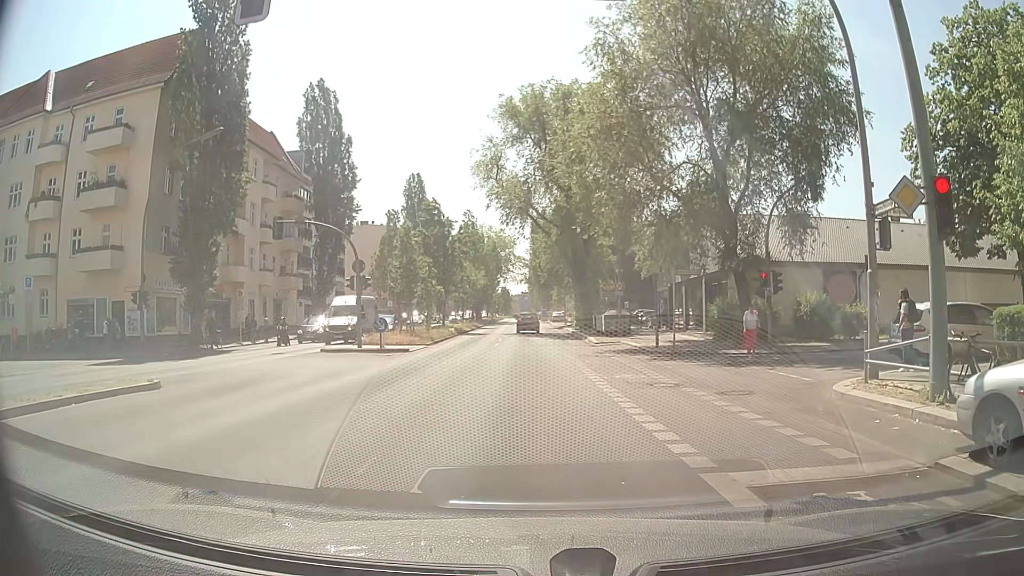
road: secondary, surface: asphalt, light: Day
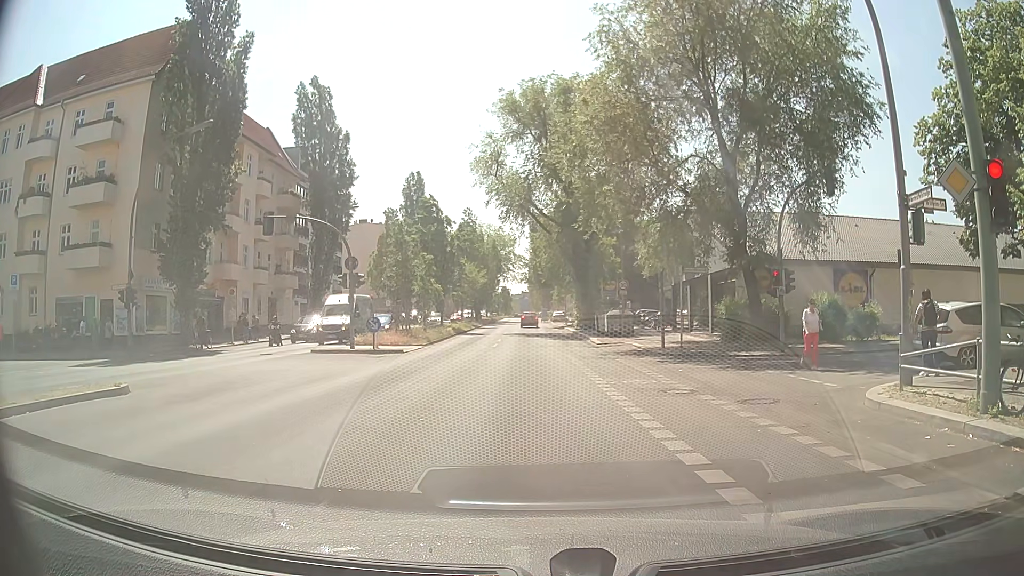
(0.0, +1.2) m; 0°
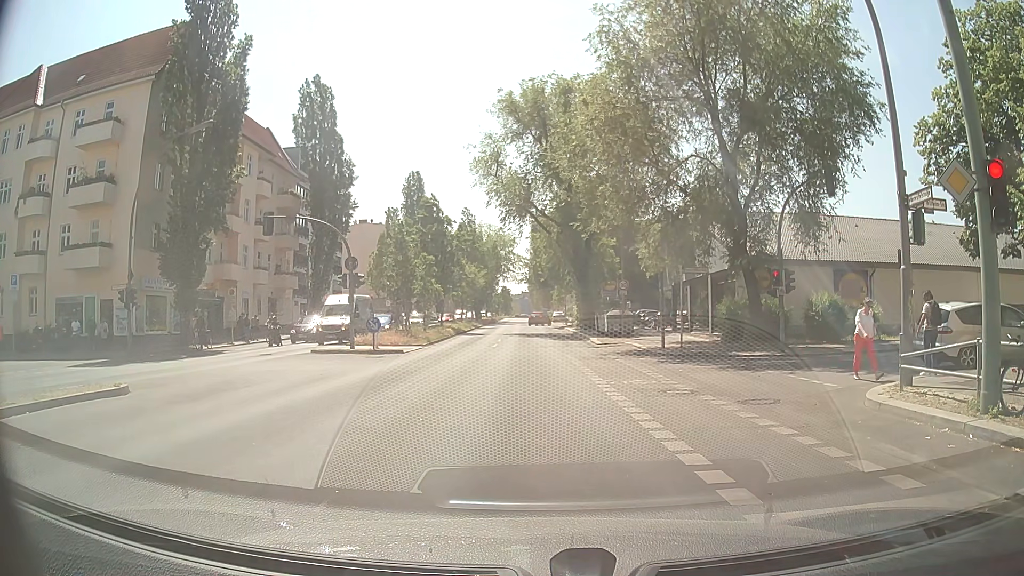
(0.0, +0.1) m; 0°
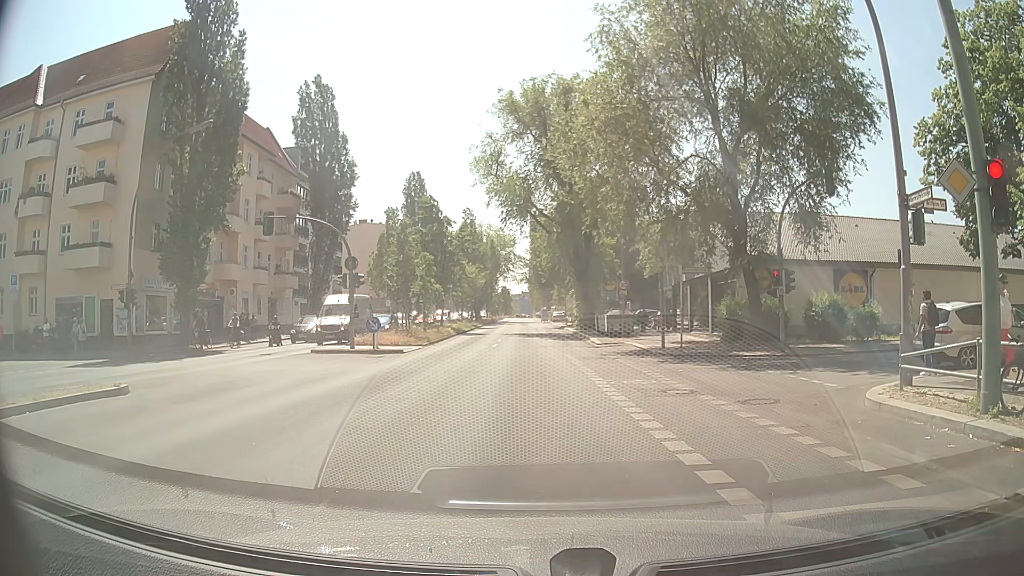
(0.0, 0.0) m; 0°
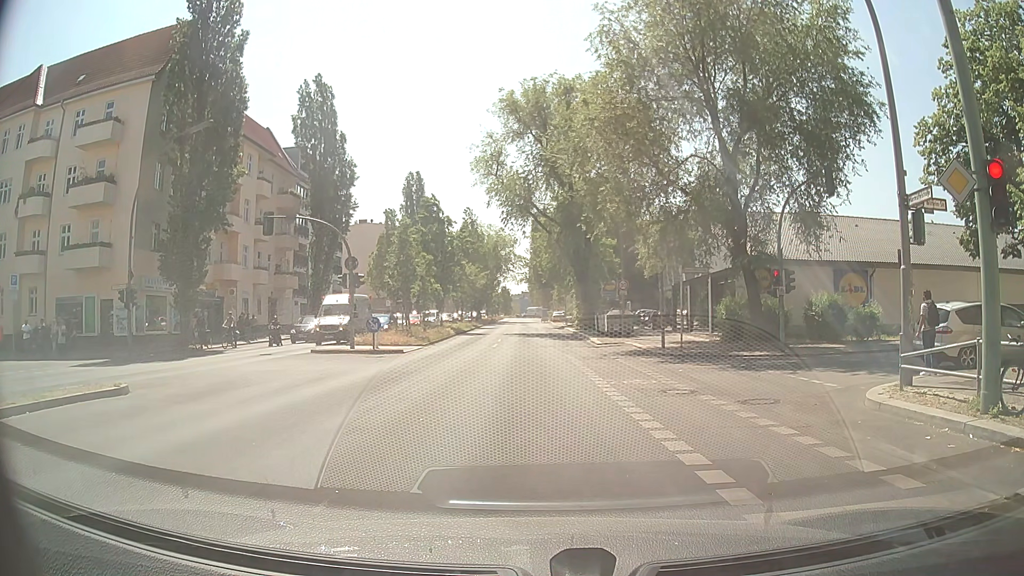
(0.0, 0.0) m; 0°
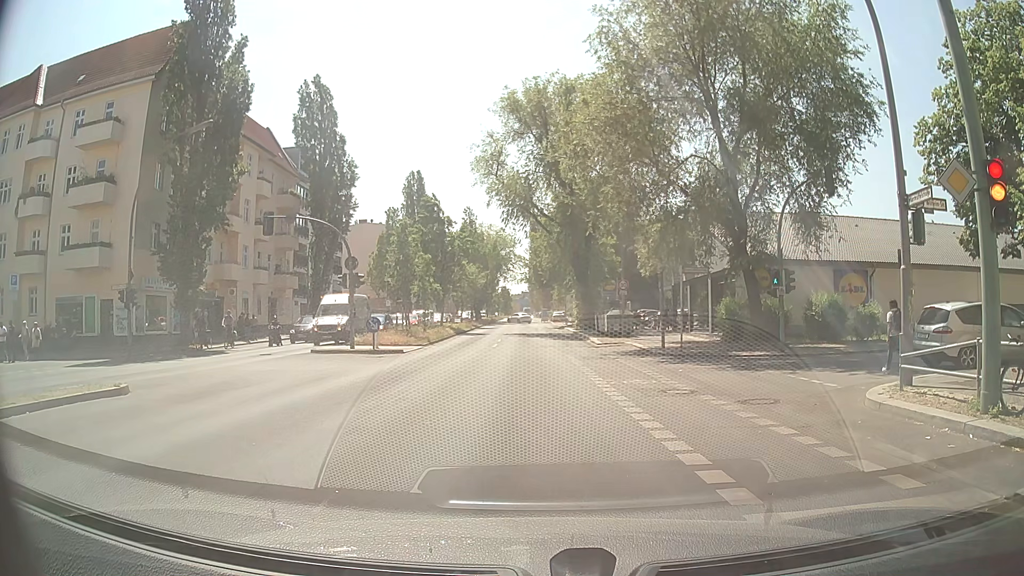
(0.0, 0.0) m; 0°
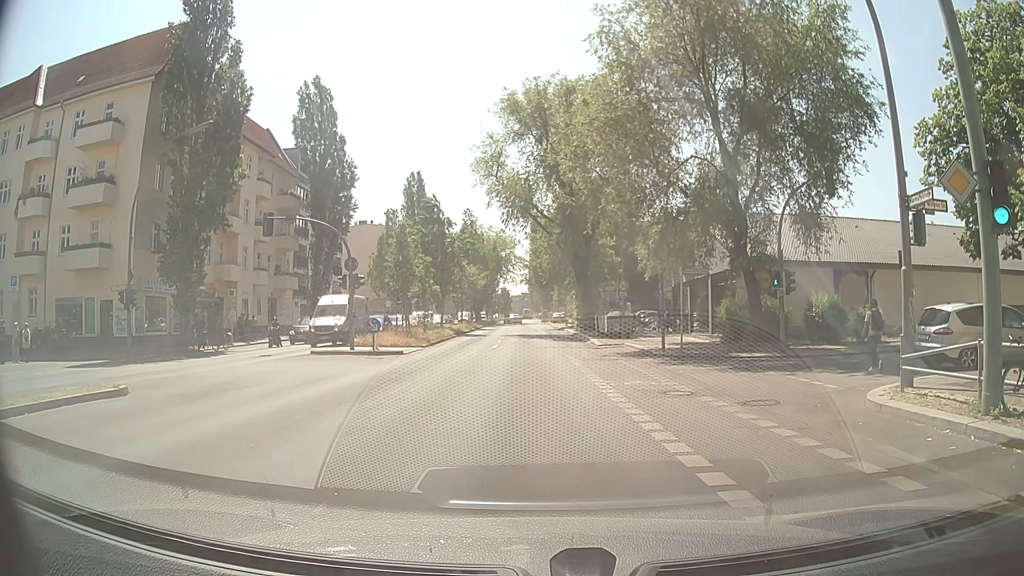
(0.0, 0.0) m; 0°
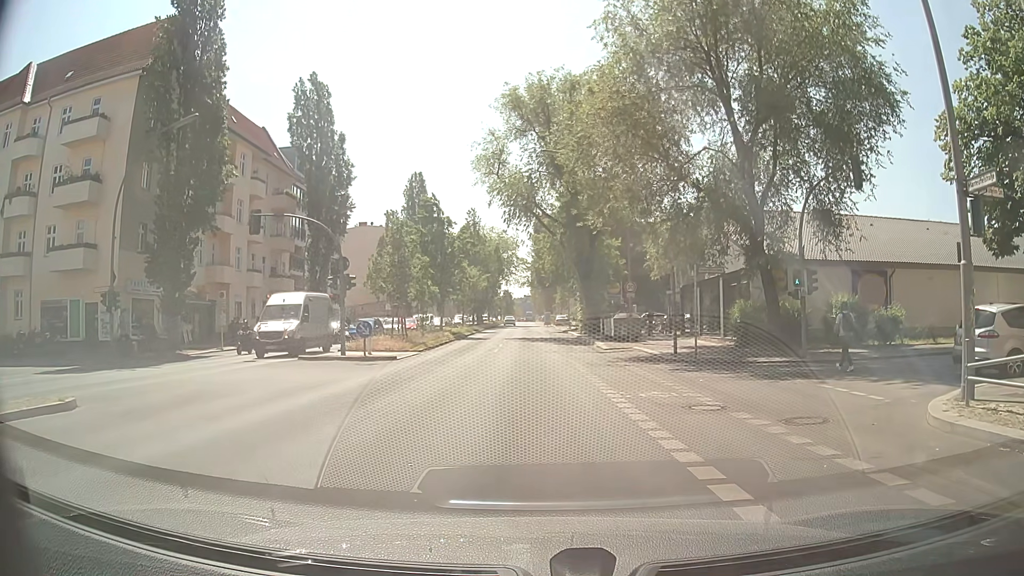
(+0.1, +1.9) m; +2°
(0, +10) (-1, +20) (-1, +30) (-1, +40) (-1, +50) (-1, +60) (-2, +70) (-2, +80) (-2, +90) (-2, +100) m
